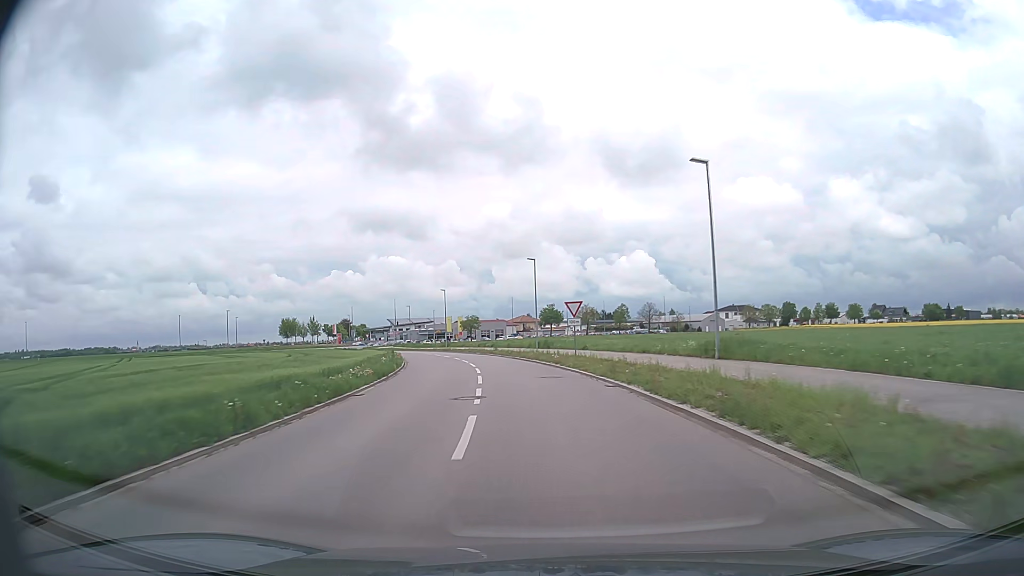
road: tertiary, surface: asphalt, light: Day
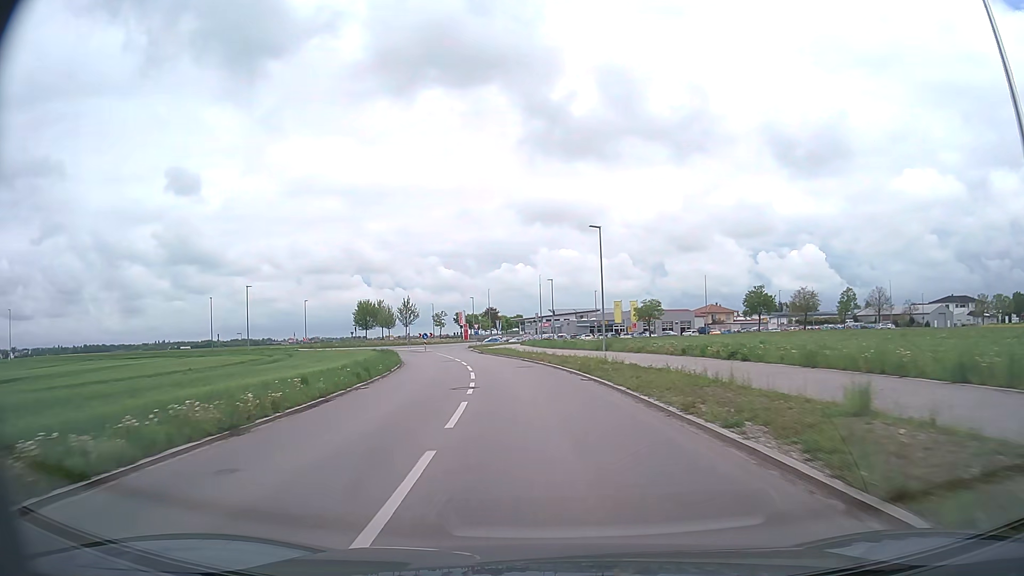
(-6.5, +51.9) m; -15°
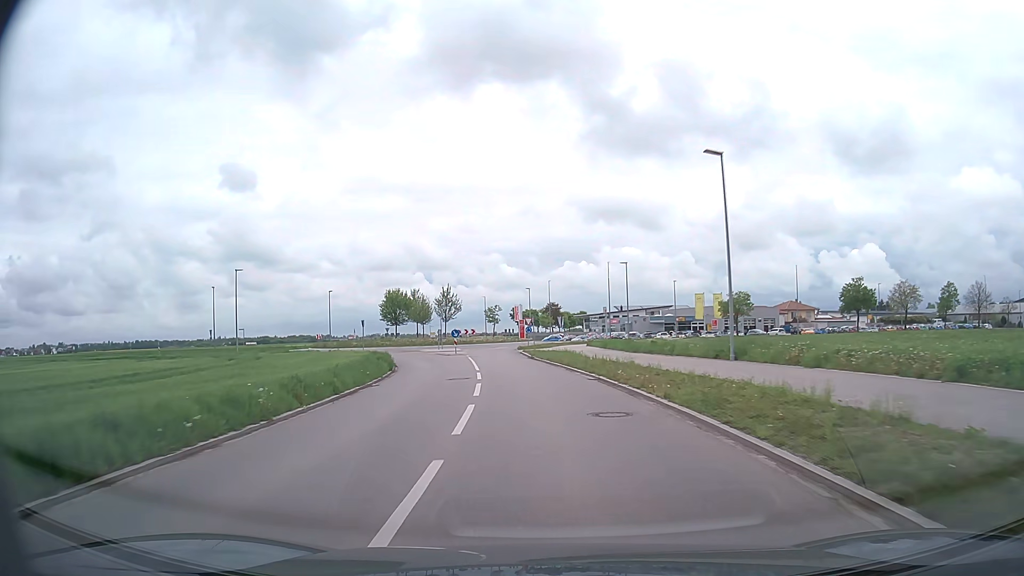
(-0.9, +18.3) m; -5°
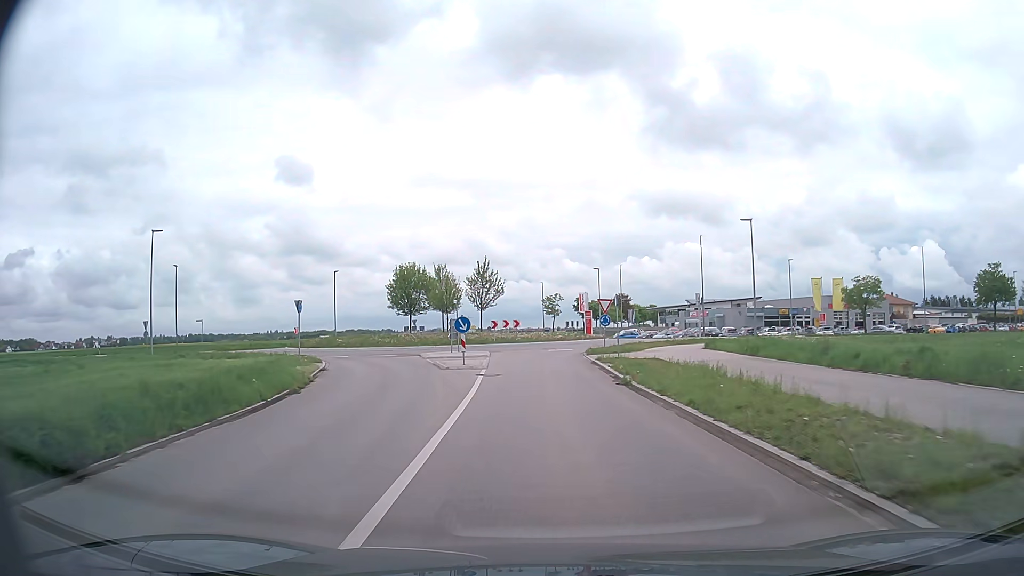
(-1.2, +24.1) m; -5°
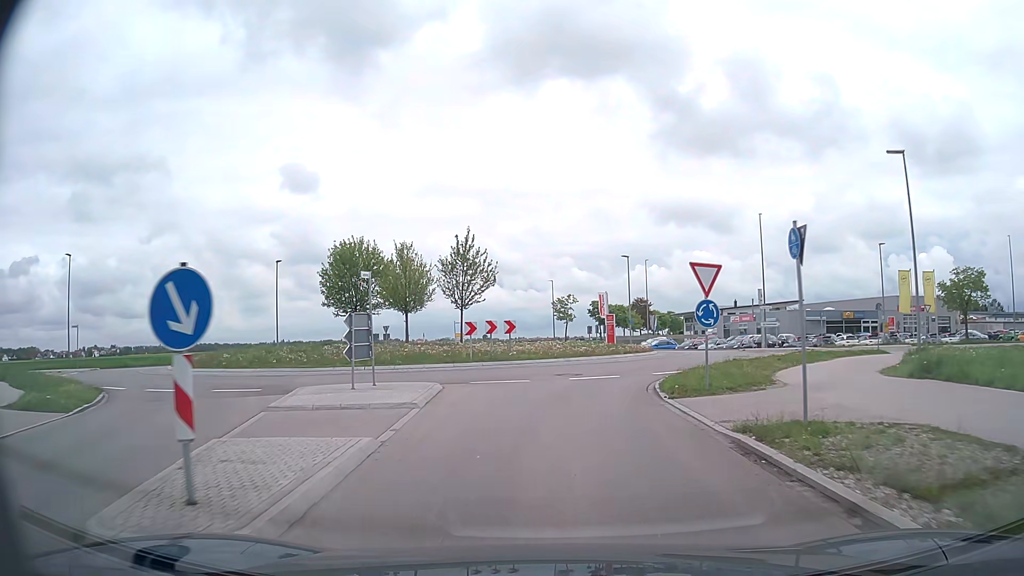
(-0.3, +19.3) m; -1°
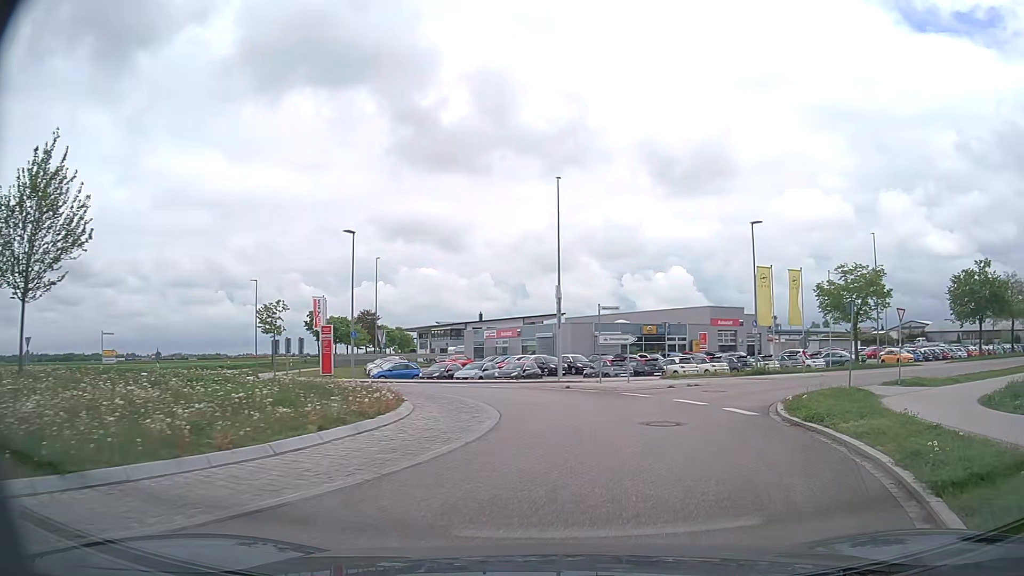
(+1.8, +20.6) m; +23°
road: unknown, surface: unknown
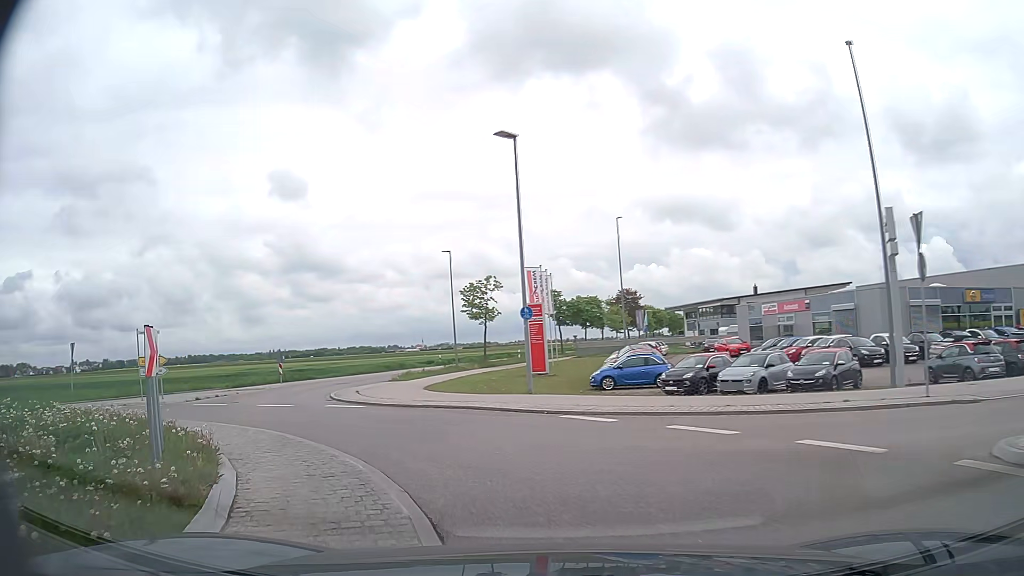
(-0.9, +17.1) m; -22°
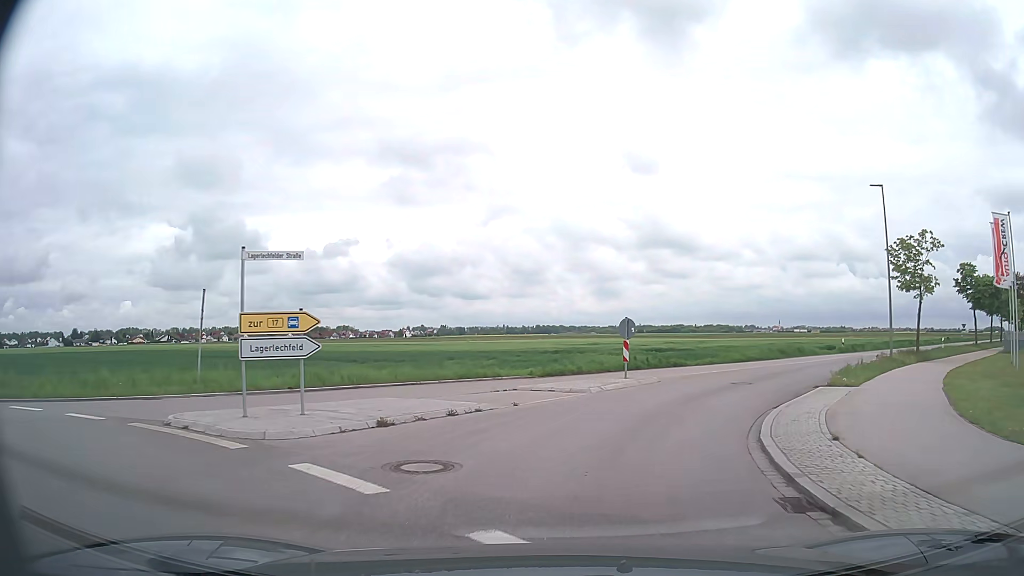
(-5.6, +16.1) m; -32°
(+1, +10) (+5, +19) (+10, +28) (+16, +35) (+23, +43) (+30, +50) (+37, +57) (+45, +63) (+52, +70) (+59, +77) m
